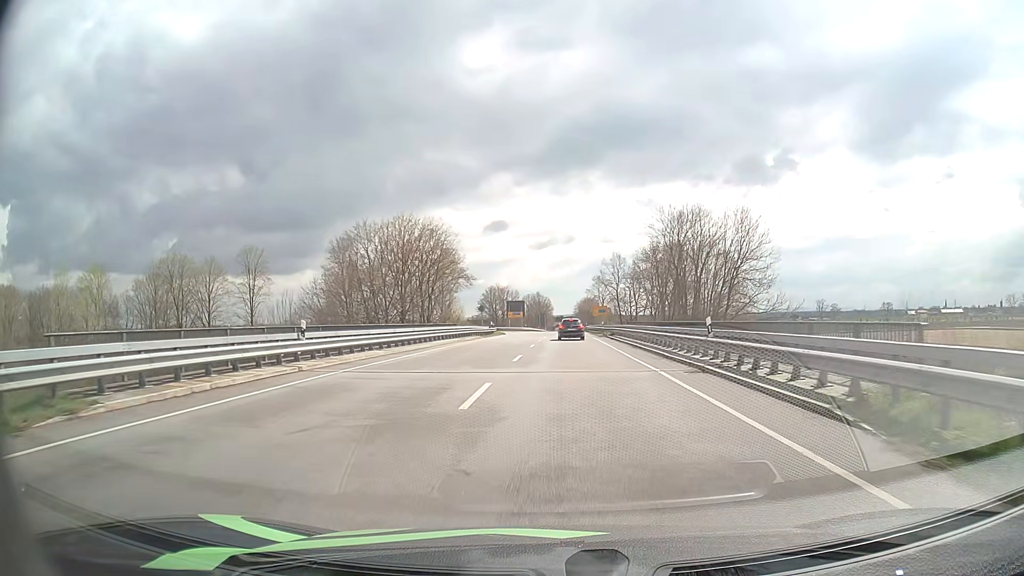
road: primary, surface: asphalt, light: Day
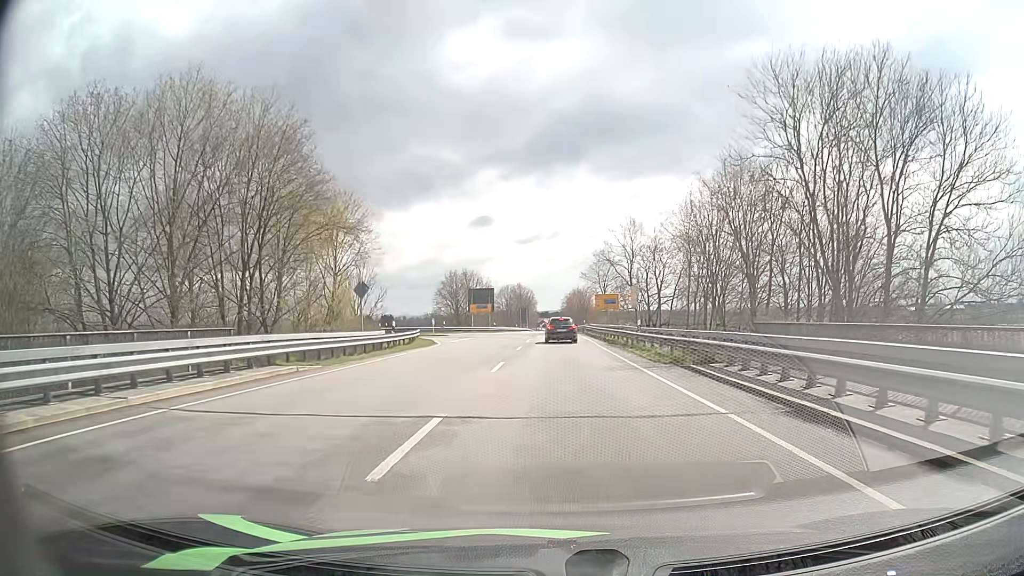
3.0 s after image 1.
(+0.8, +37.1) m; +2°
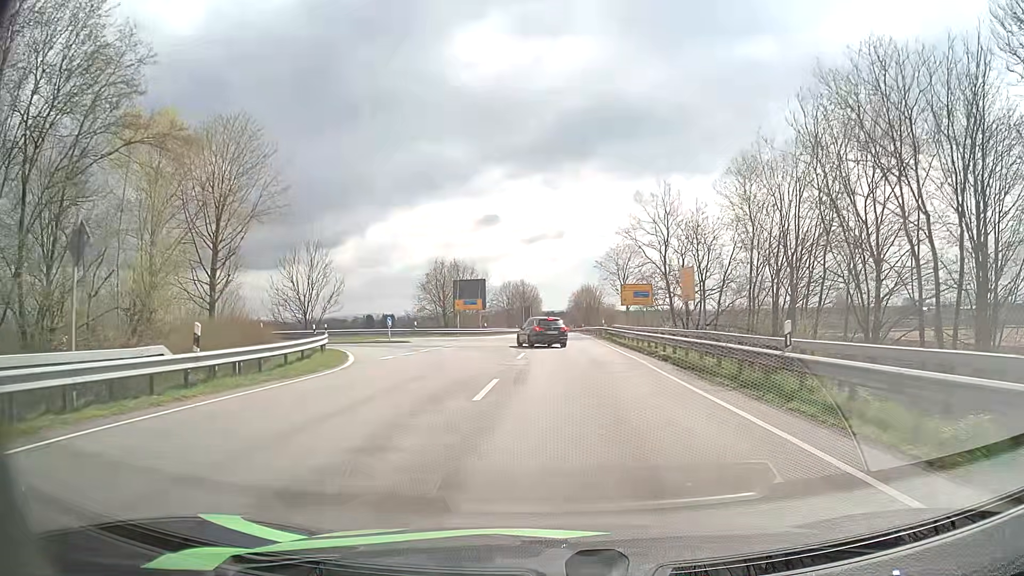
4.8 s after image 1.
(-0.1, +18.4) m; -1°
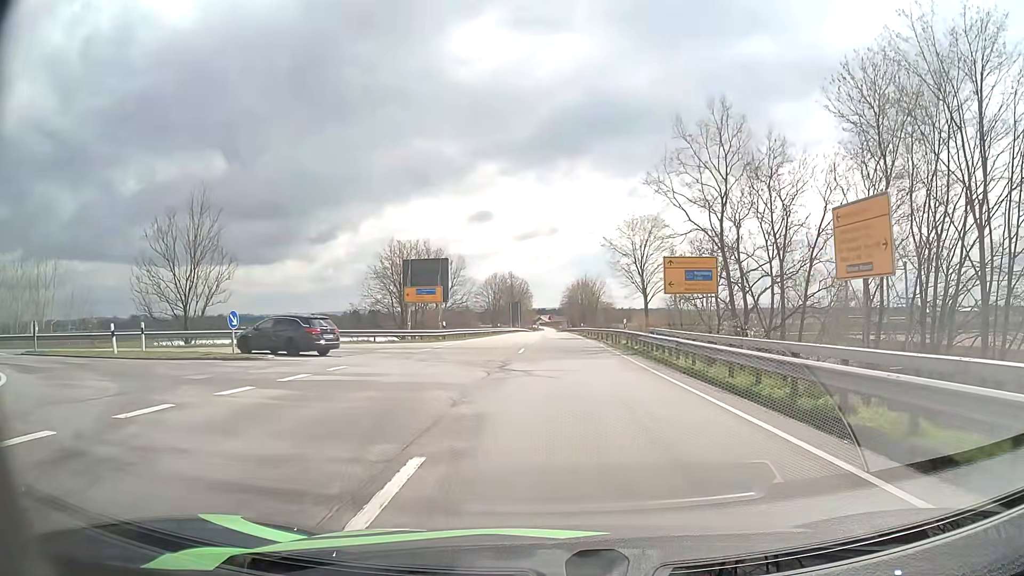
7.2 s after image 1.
(+0.1, +20.3) m; 0°
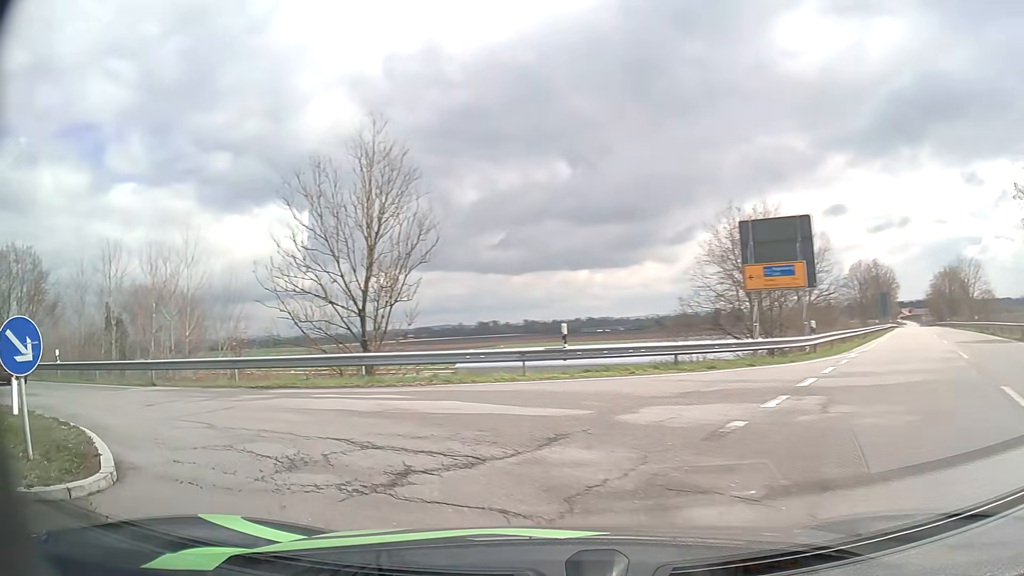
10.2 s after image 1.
(-1.7, +18.4) m; -28°
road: primary_link
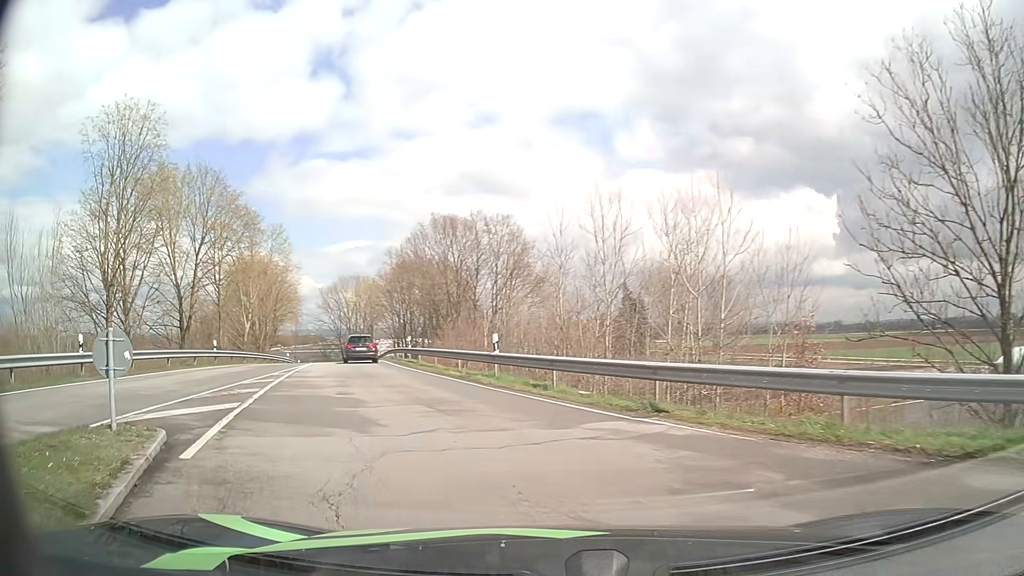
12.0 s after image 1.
(-4.6, +9.5) m; -47°
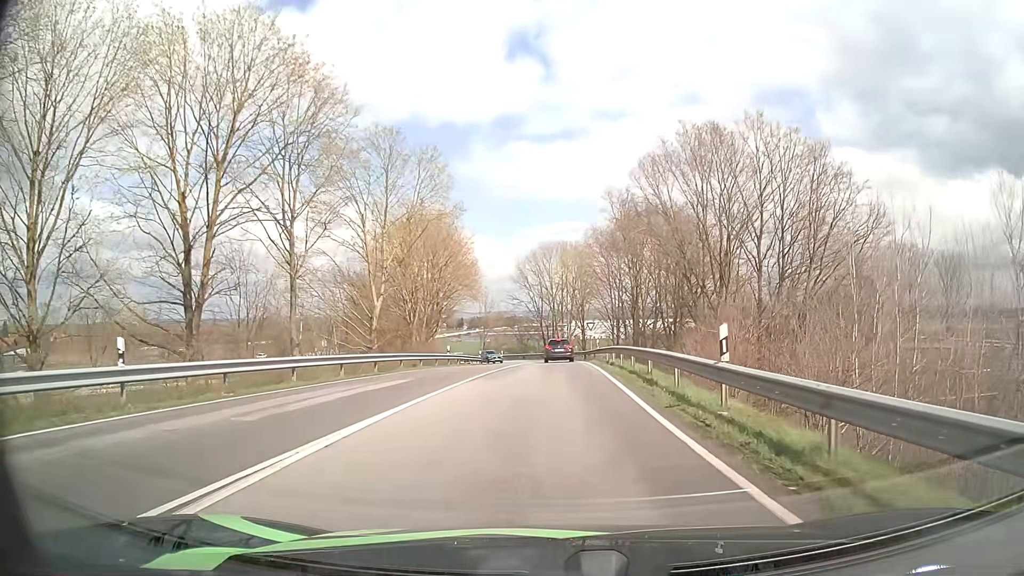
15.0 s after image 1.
(-6.2, +24.0) m; -19°
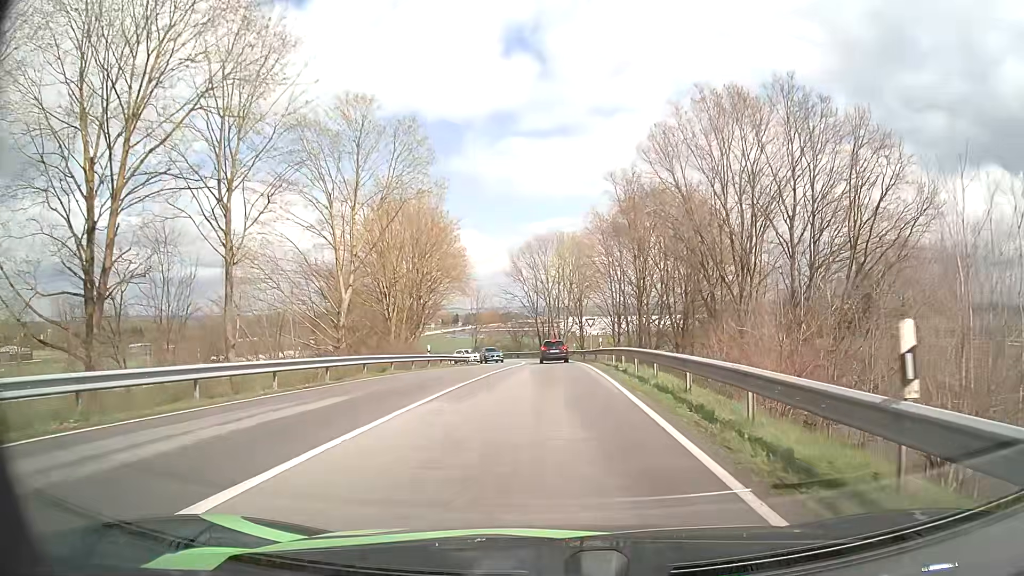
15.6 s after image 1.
(0.0, +5.6) m; 0°
(0, +10) (0, +20) (0, +30) (0, +40) (0, +50) (0, +60) (-2, +70) (-6, +79) (-12, +87) (-21, +92) m
